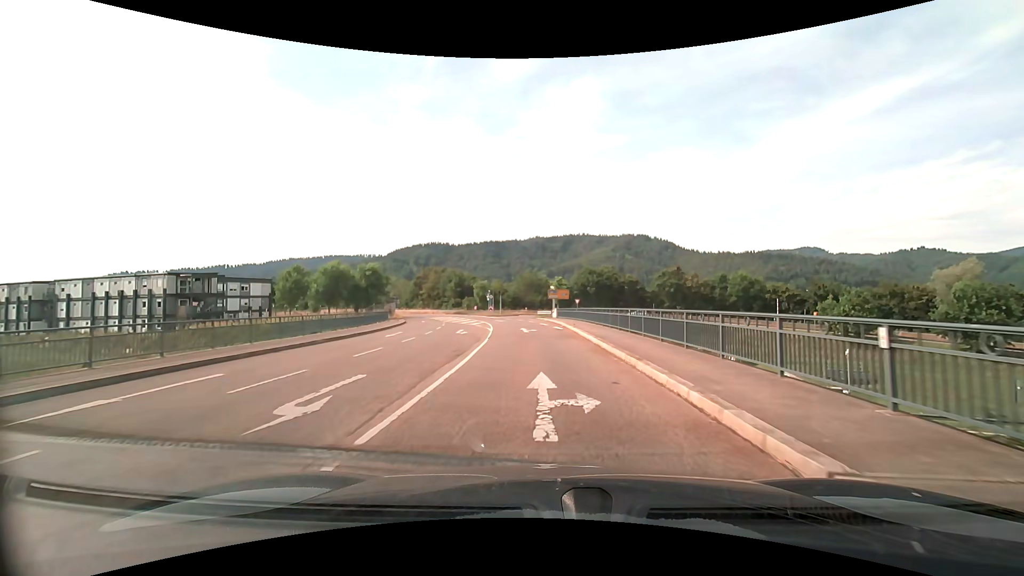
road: tertiary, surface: asphalt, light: Day
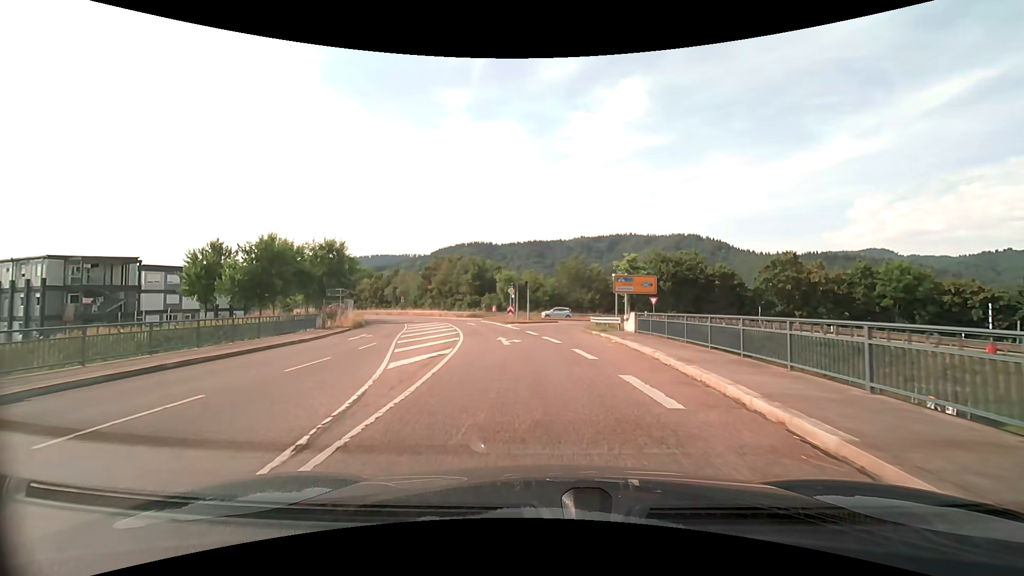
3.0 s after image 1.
(-0.8, +27.5) m; -5°
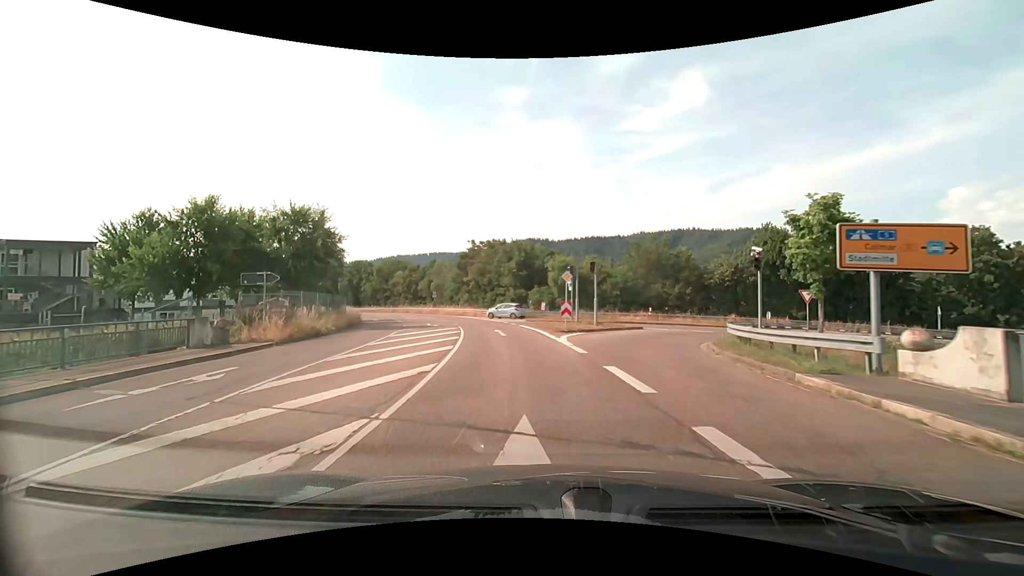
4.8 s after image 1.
(-0.8, +16.7) m; -6°
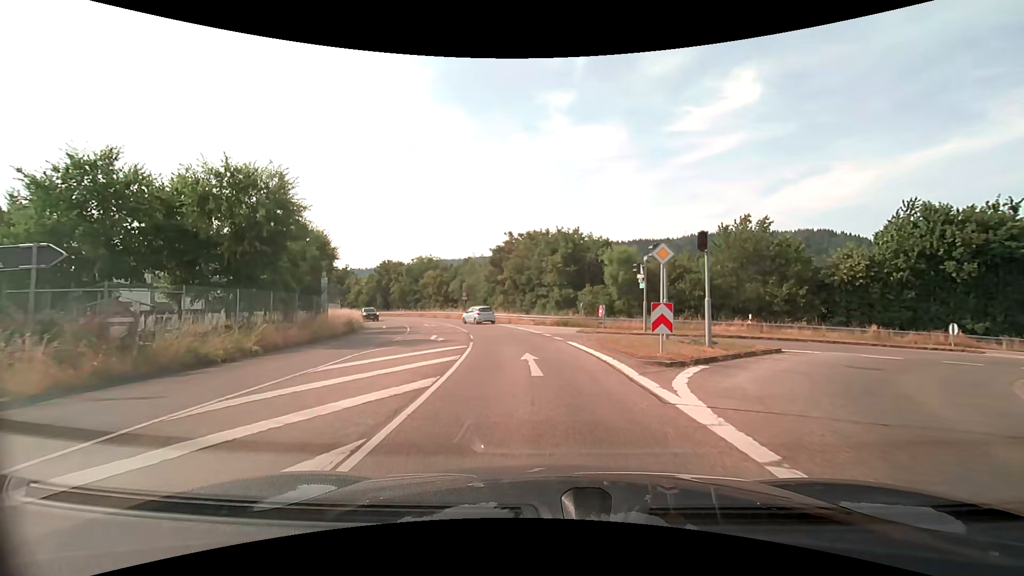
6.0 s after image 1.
(-0.5, +11.6) m; -5°
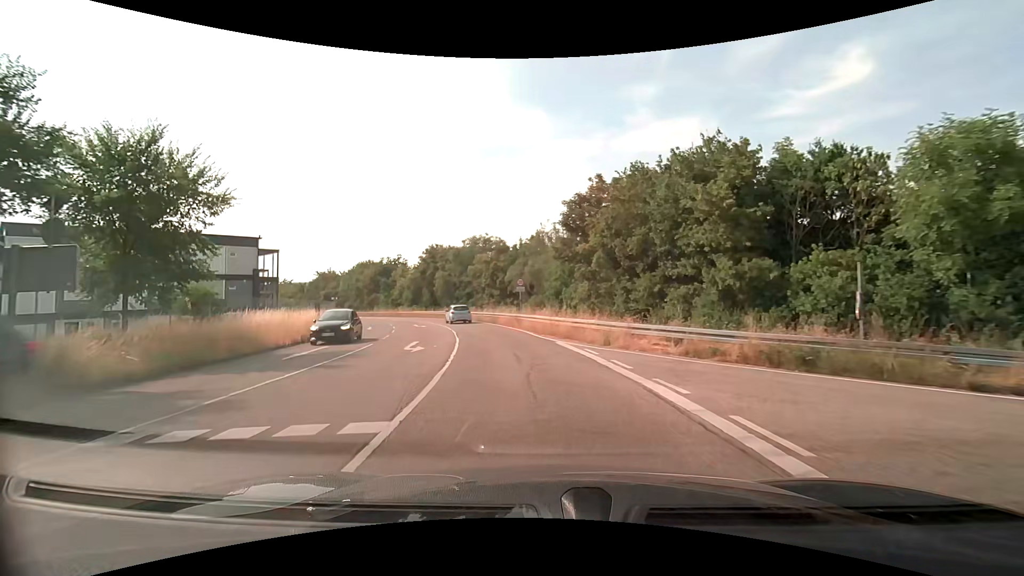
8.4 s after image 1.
(-1.8, +25.0) m; -9°
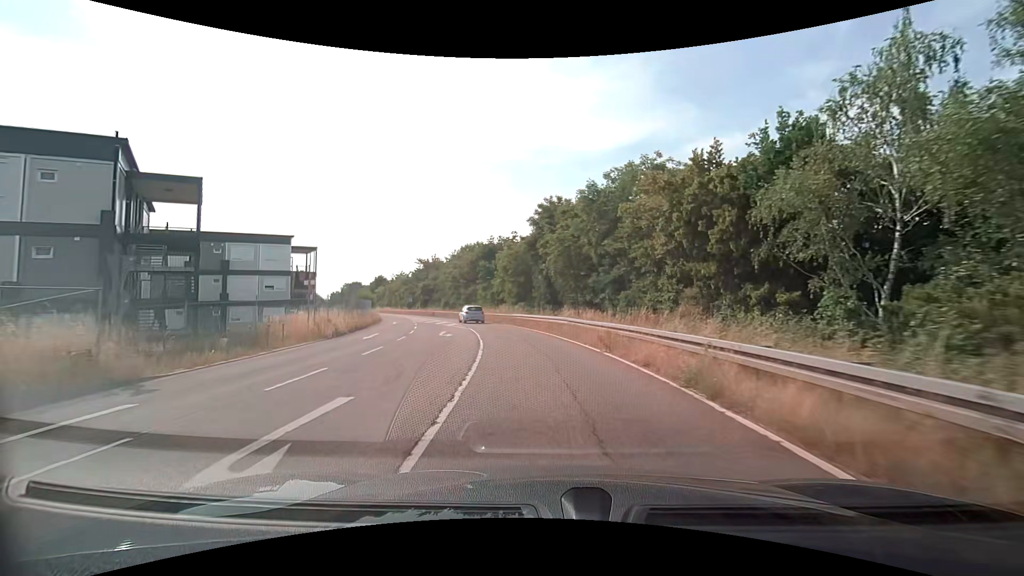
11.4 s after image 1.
(-5.3, +33.5) m; -17°
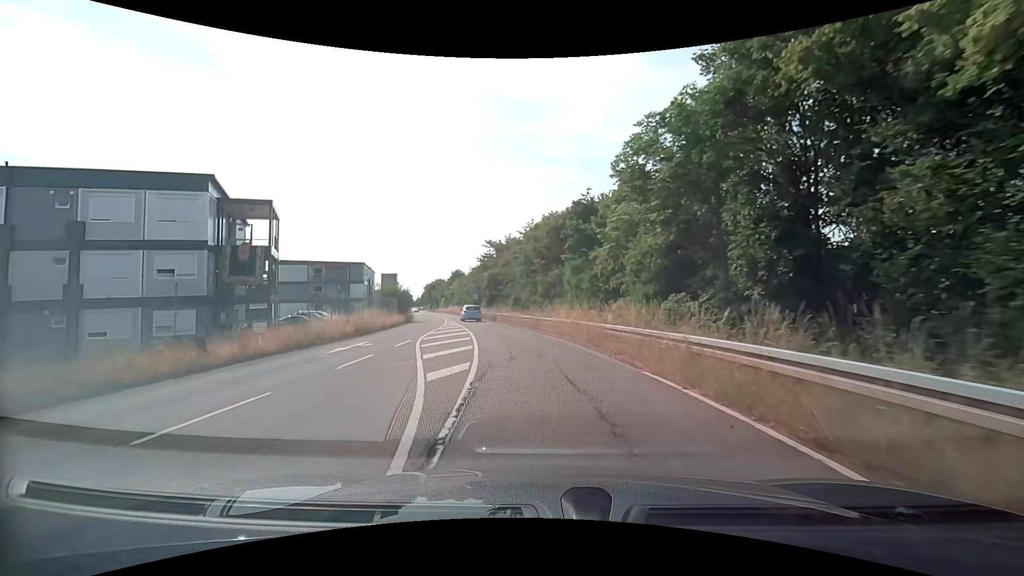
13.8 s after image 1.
(-2.7, +28.0) m; -10°
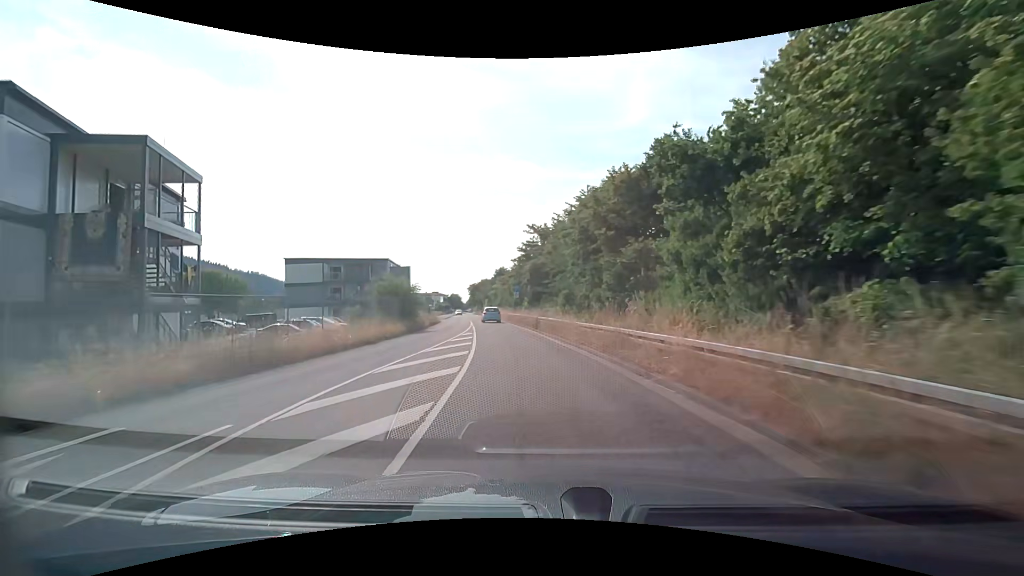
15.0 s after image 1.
(-0.9, +14.3) m; -7°
